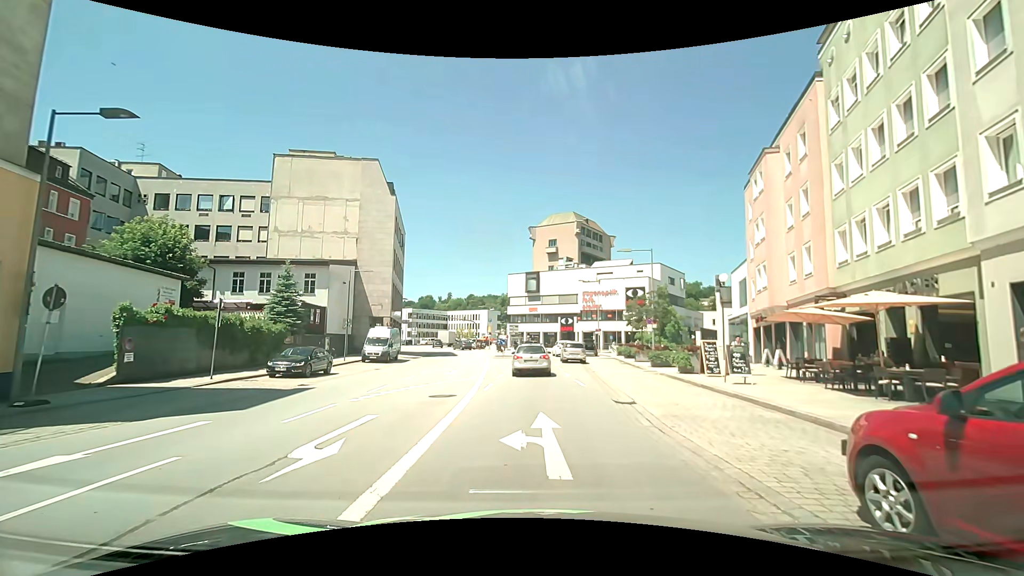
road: primary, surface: asphalt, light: Day
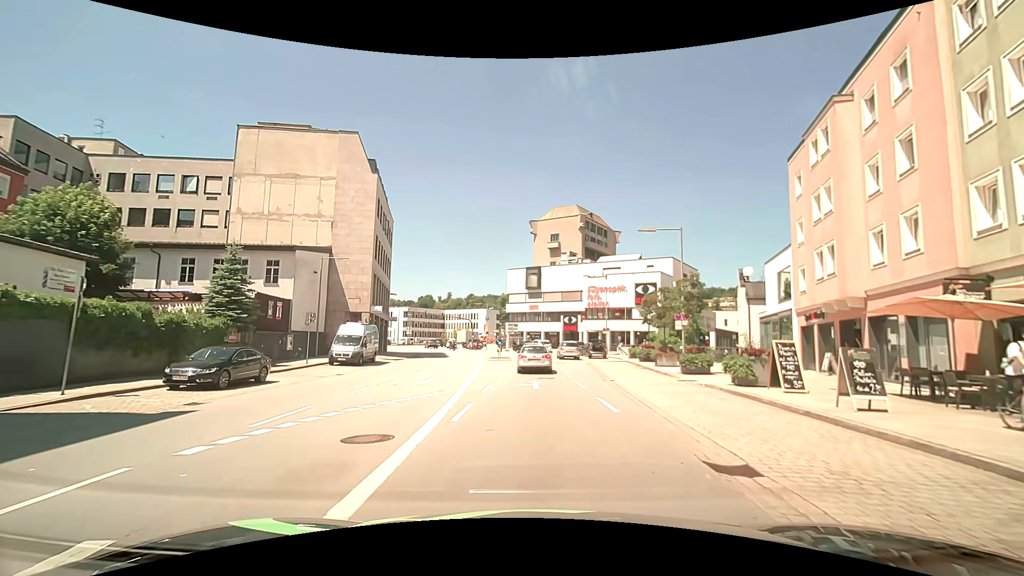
(0.0, +6.6) m; +2°
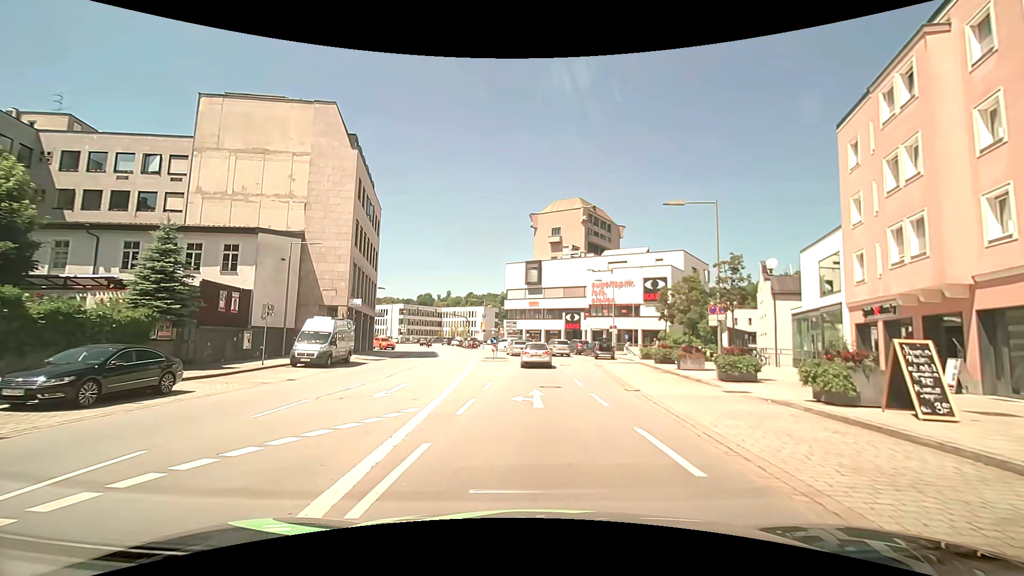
(+0.1, +5.3) m; 0°
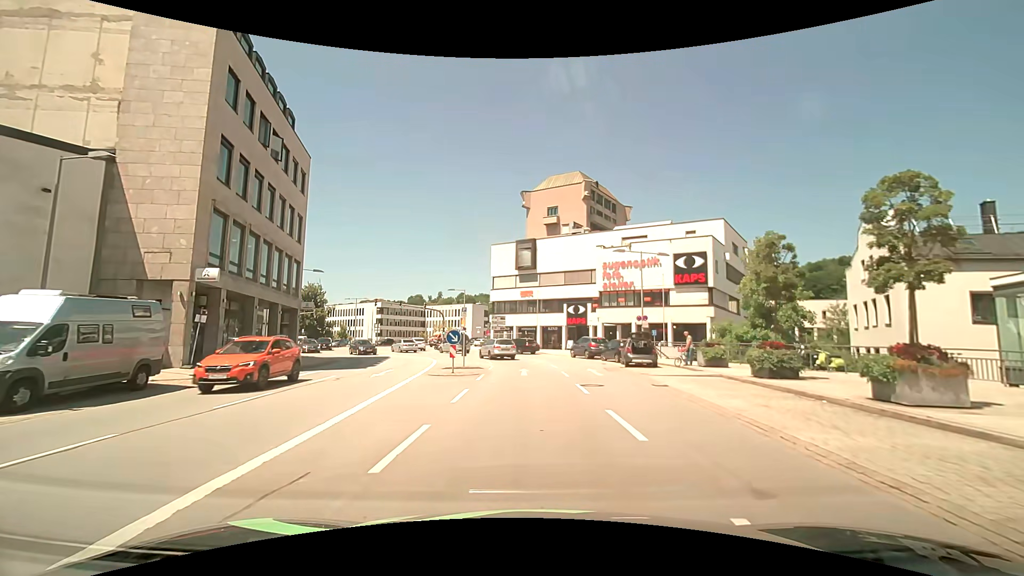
(+0.5, +16.9) m; +2°
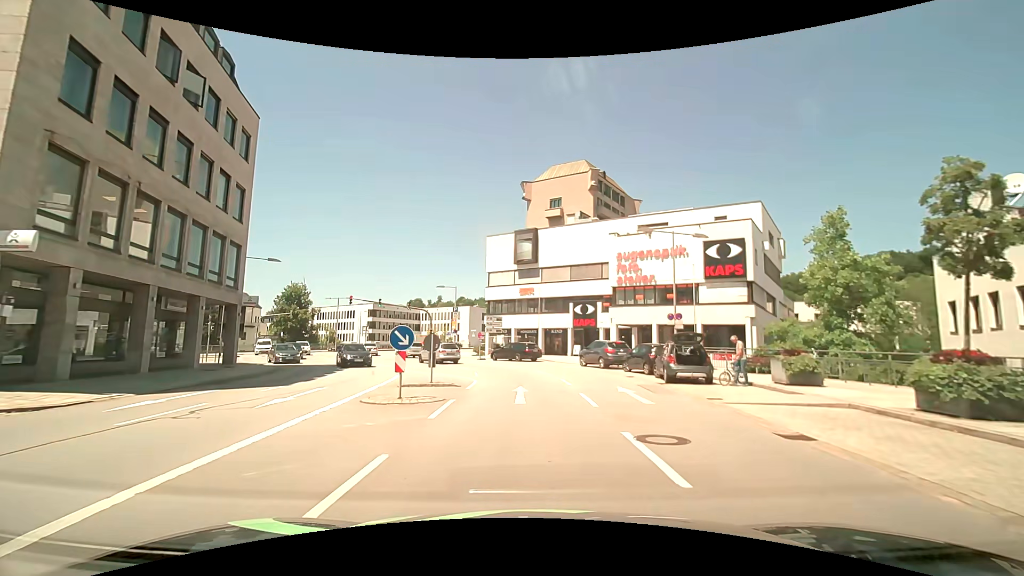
(-0.1, +8.2) m; -1°
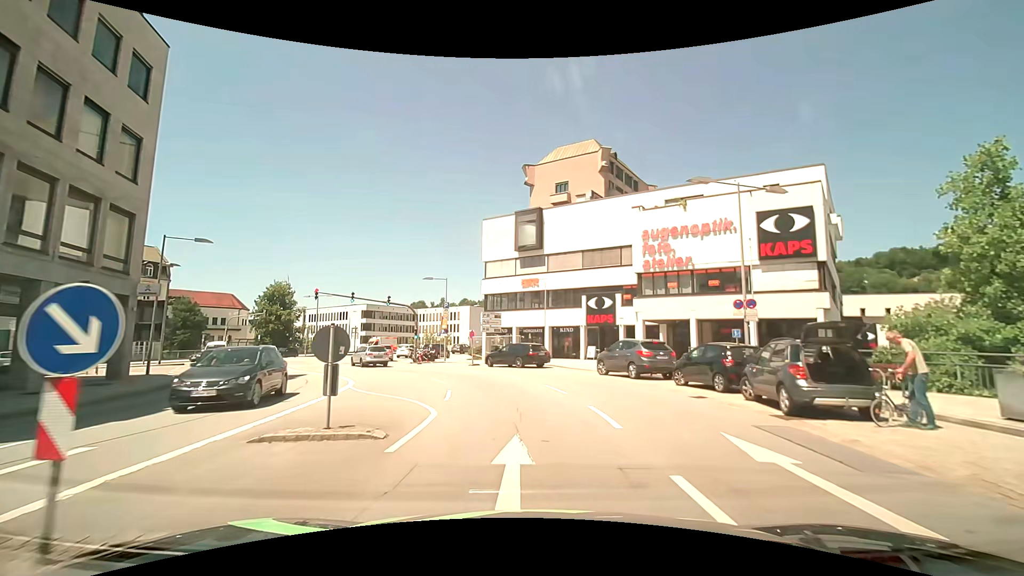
(+0.1, +8.8) m; 0°
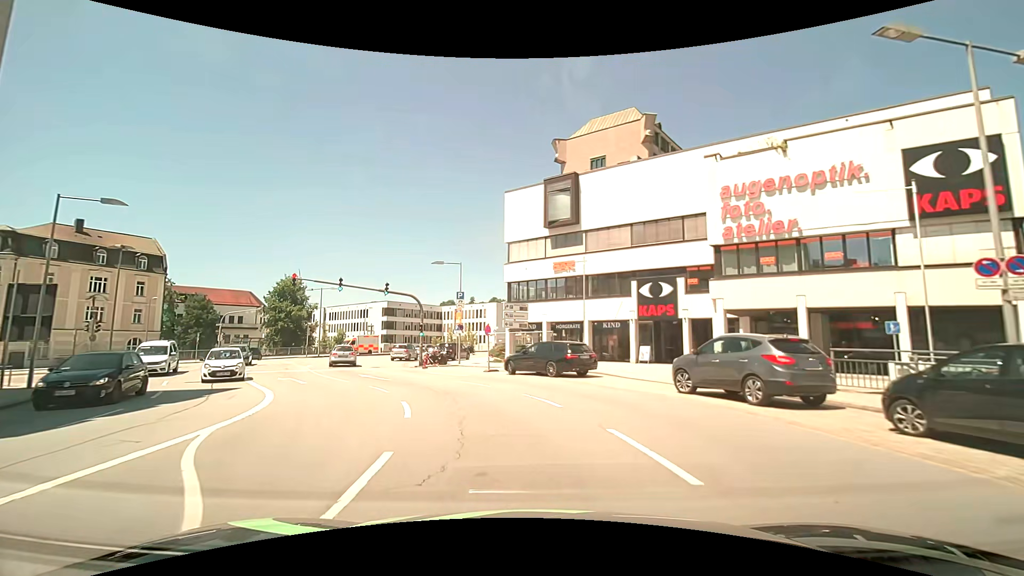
(-0.2, +9.2) m; -3°
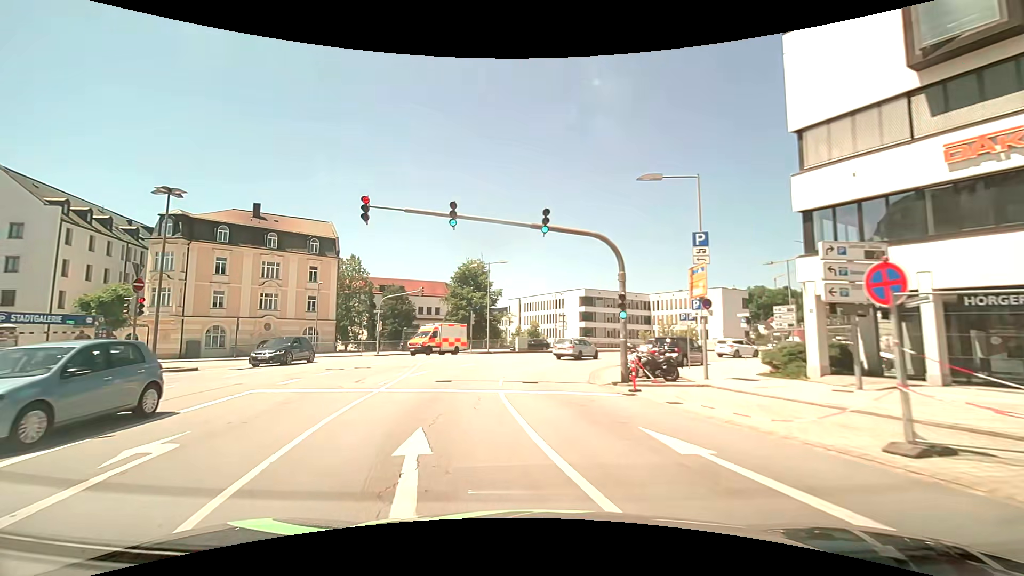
(-3.4, +18.4) m; -25°
(-1, +10) (-2, +20) (0, +30) (+4, +38) (+11, +45) (+20, +51) (+28, +57) (+37, +61) (+46, +66) (+54, +71) m
